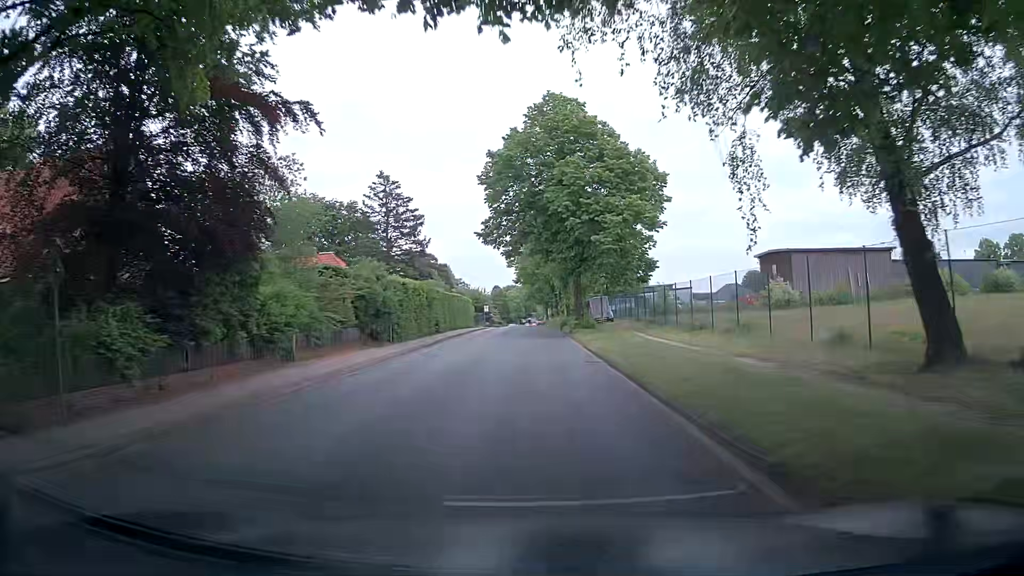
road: unclassified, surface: asphalt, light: Day
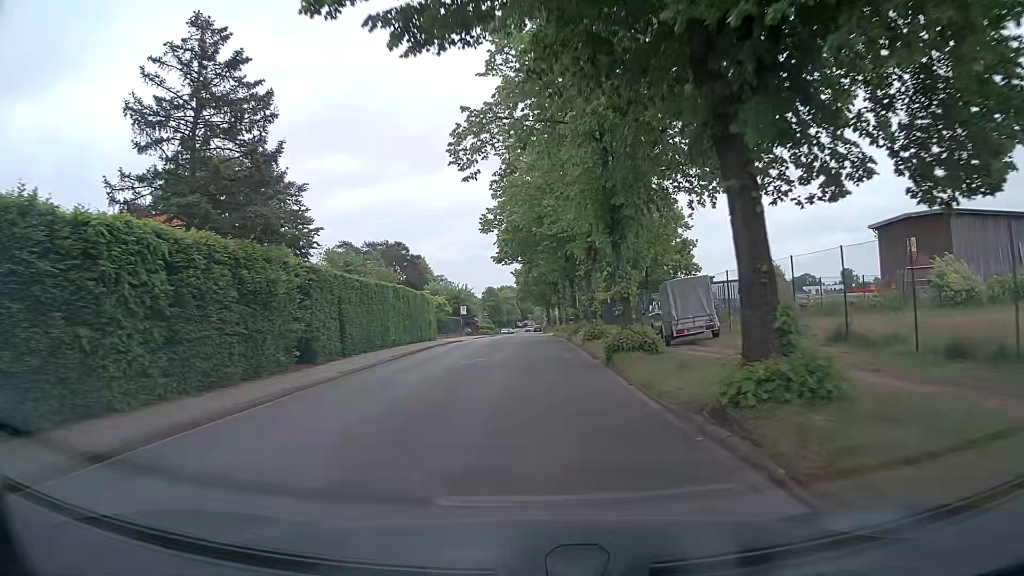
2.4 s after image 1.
(0.0, +29.2) m; 0°
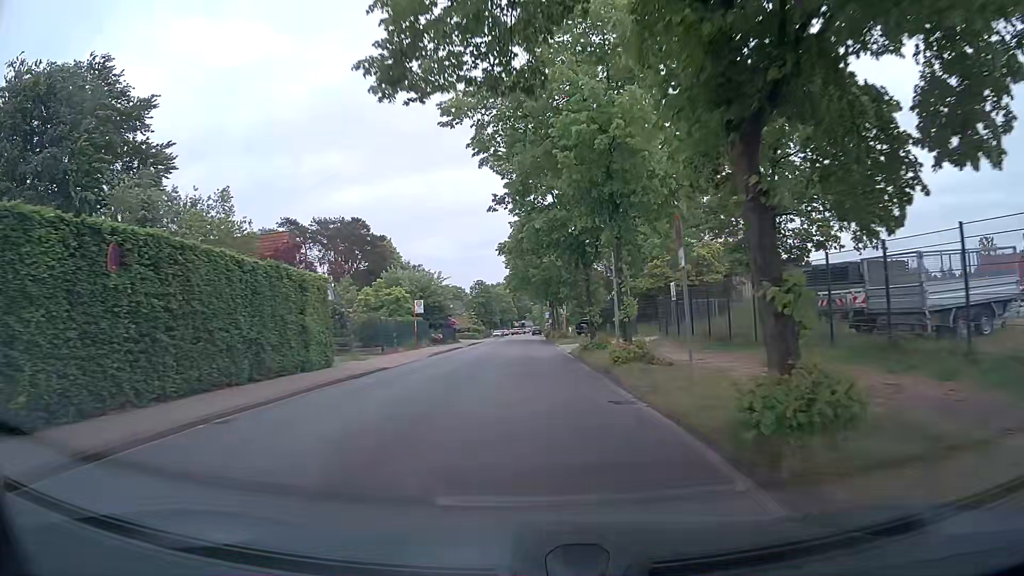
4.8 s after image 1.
(+0.1, +27.1) m; 0°
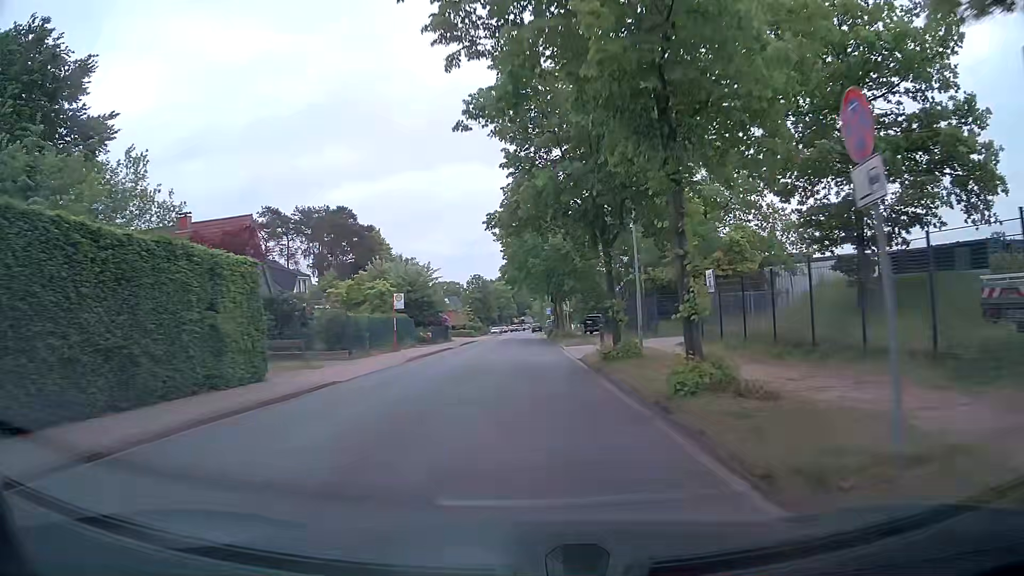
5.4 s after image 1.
(0.0, +6.6) m; 0°
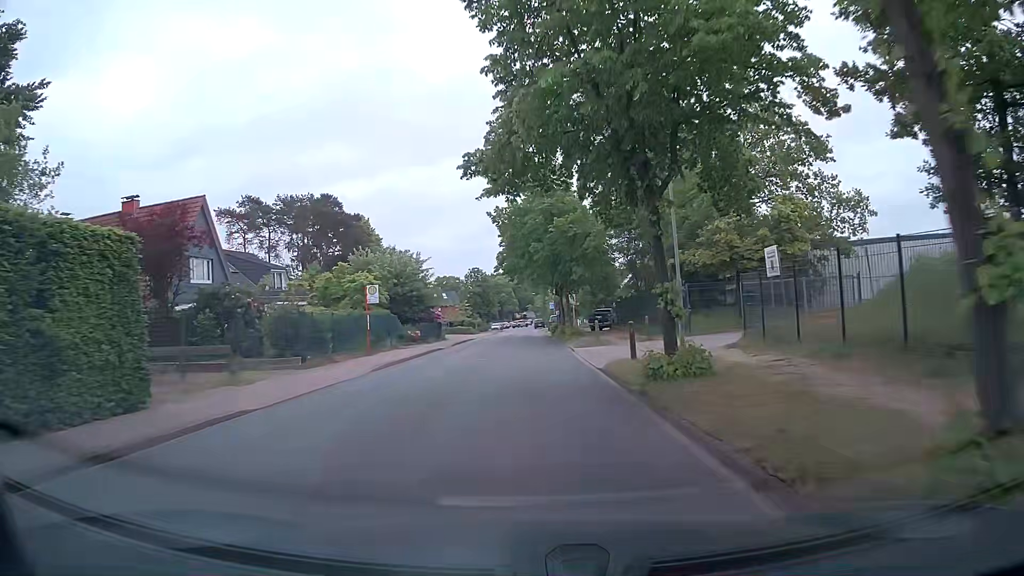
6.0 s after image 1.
(0.0, +6.5) m; 0°
